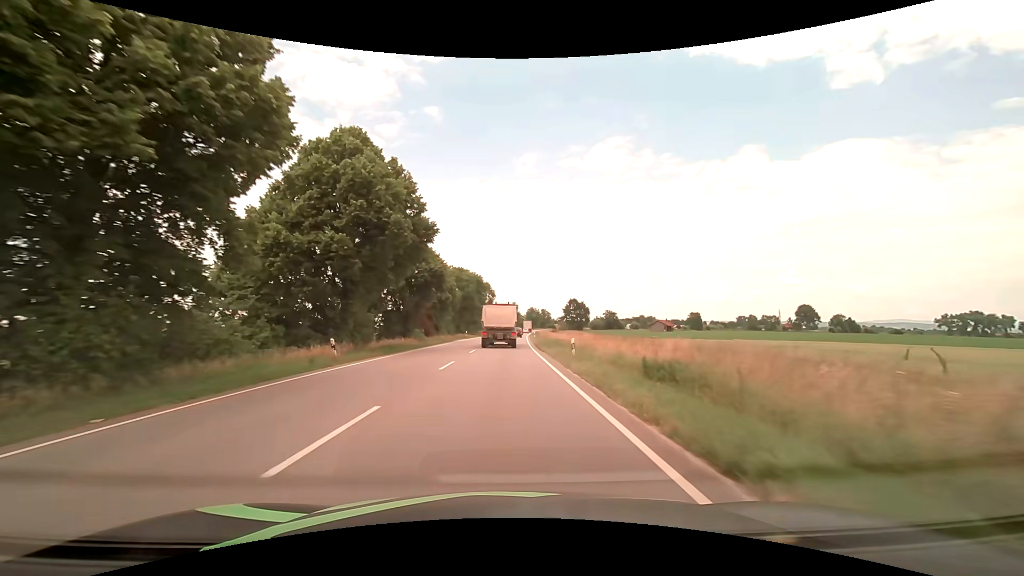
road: primary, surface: asphalt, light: Day
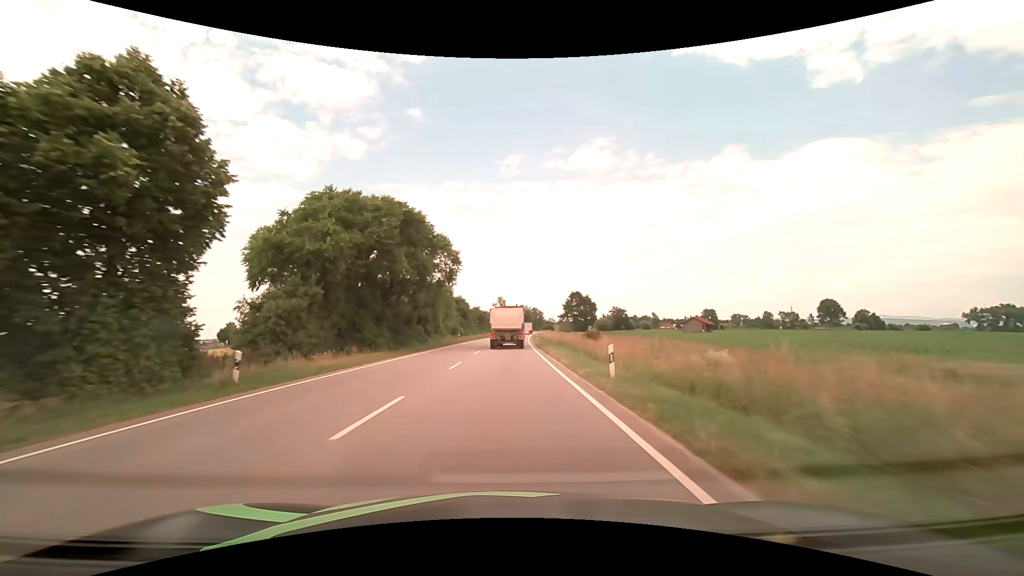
(+1.0, +57.7) m; +1°
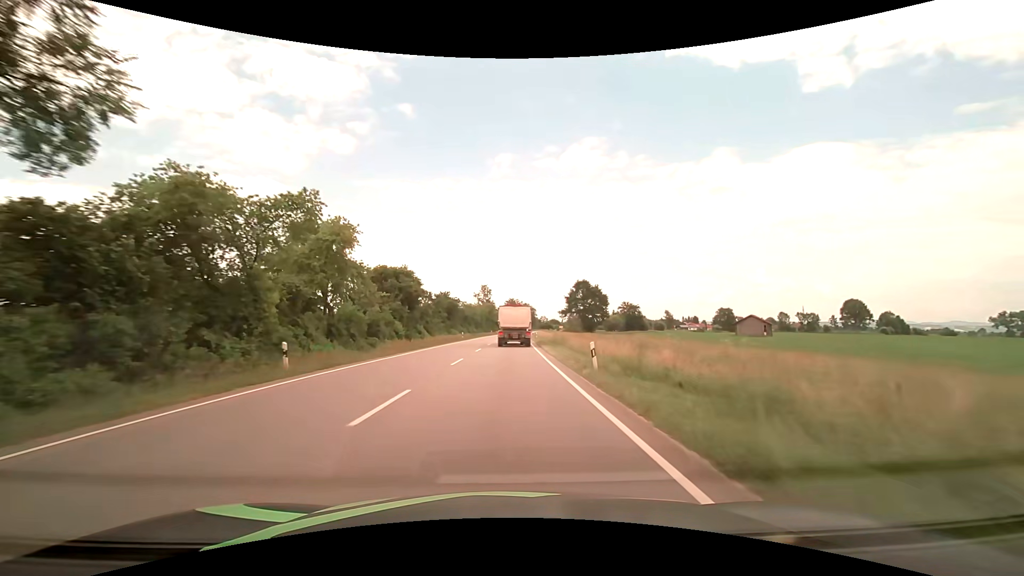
(+1.0, +46.8) m; +2°
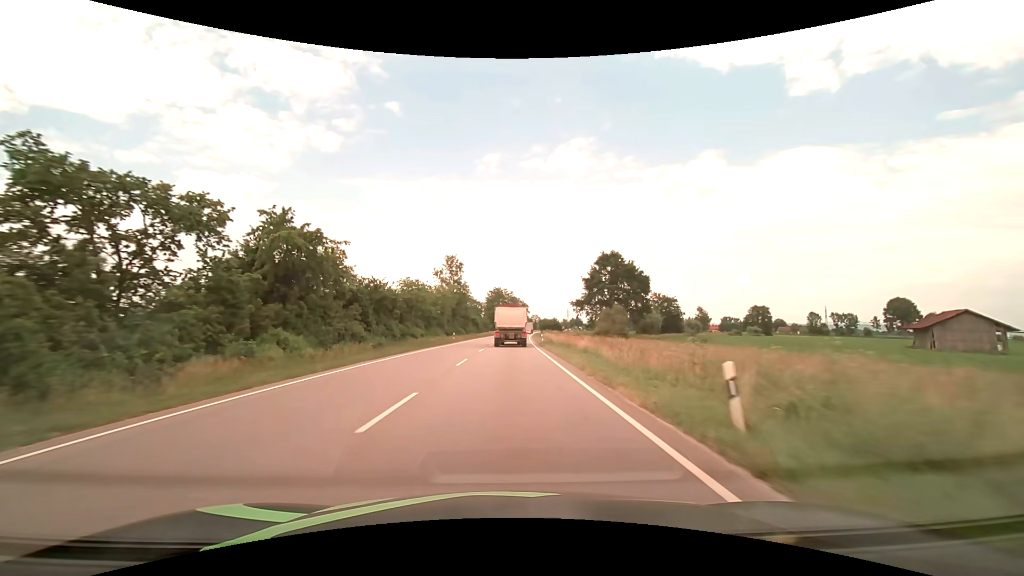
(+0.6, +59.7) m; +1°
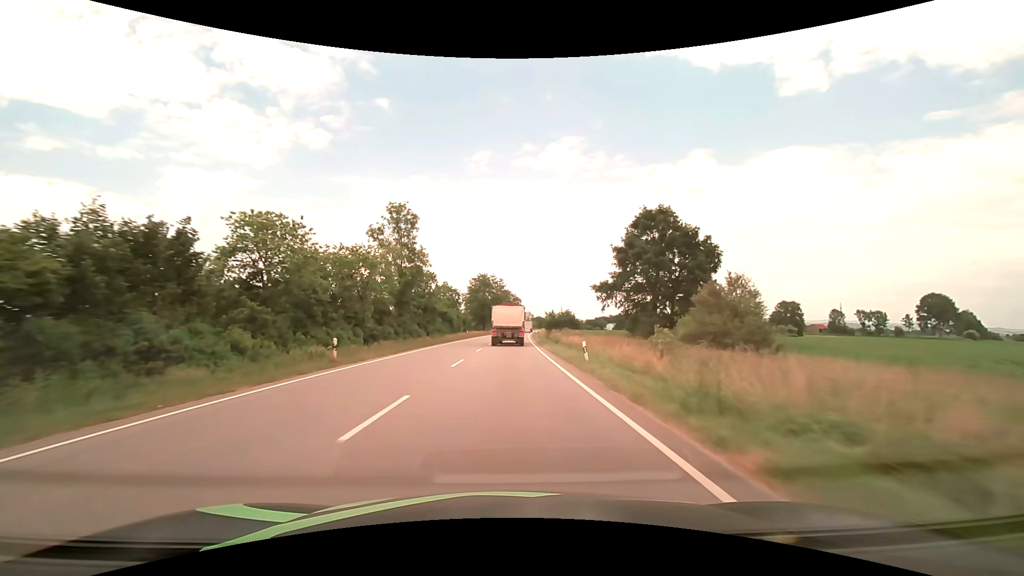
(+0.4, +36.3) m; +1°
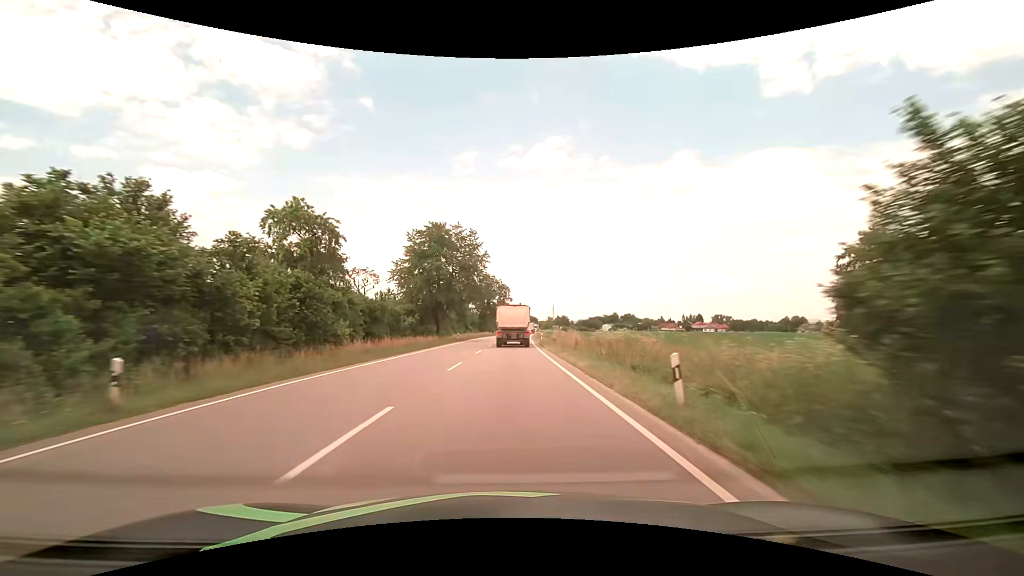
(+1.0, +60.7) m; +2°
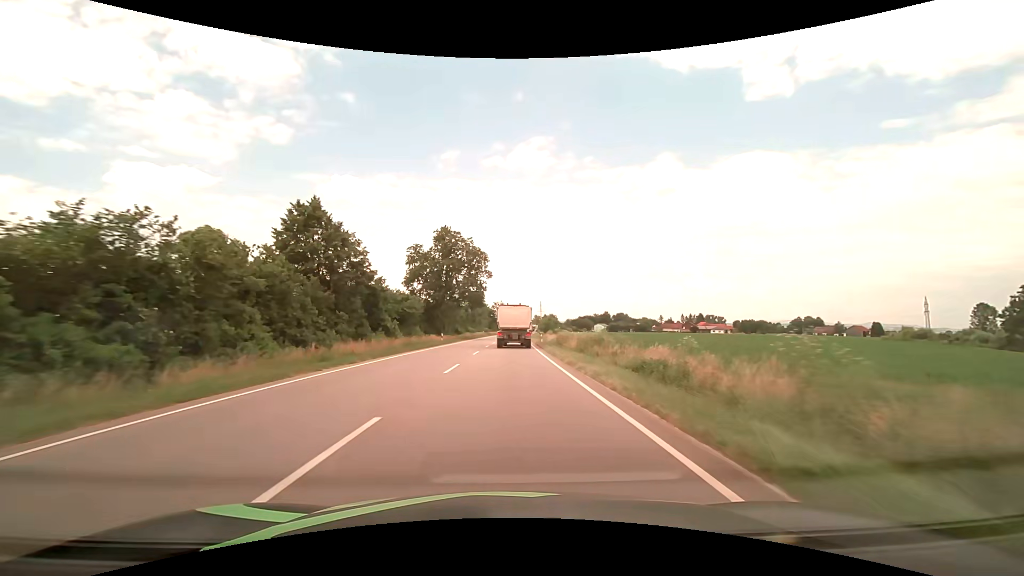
(+0.6, +60.3) m; +2°
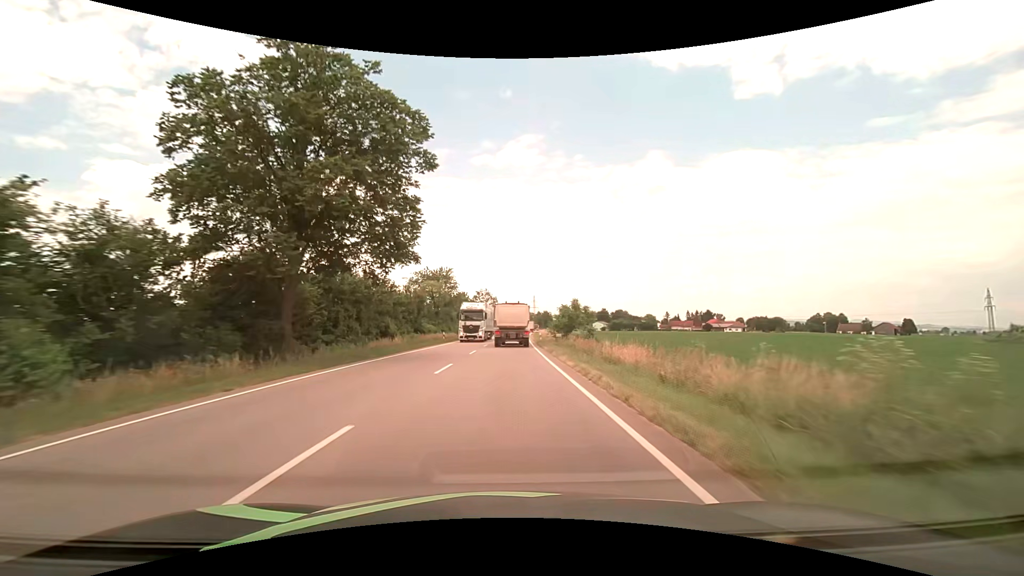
(+0.4, +47.9) m; +1°
(0, +10) (0, +20) (0, +30) (0, +40) (+1, +50) (+1, +60) (+1, +70) (+2, +80) (+2, +90) (+3, +100) m
